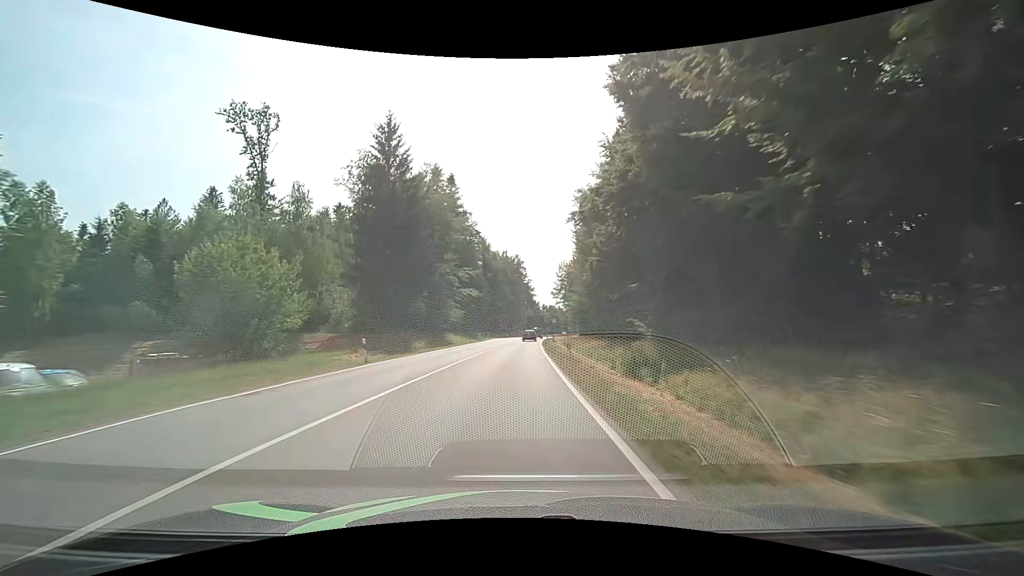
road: secondary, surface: asphalt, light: Day
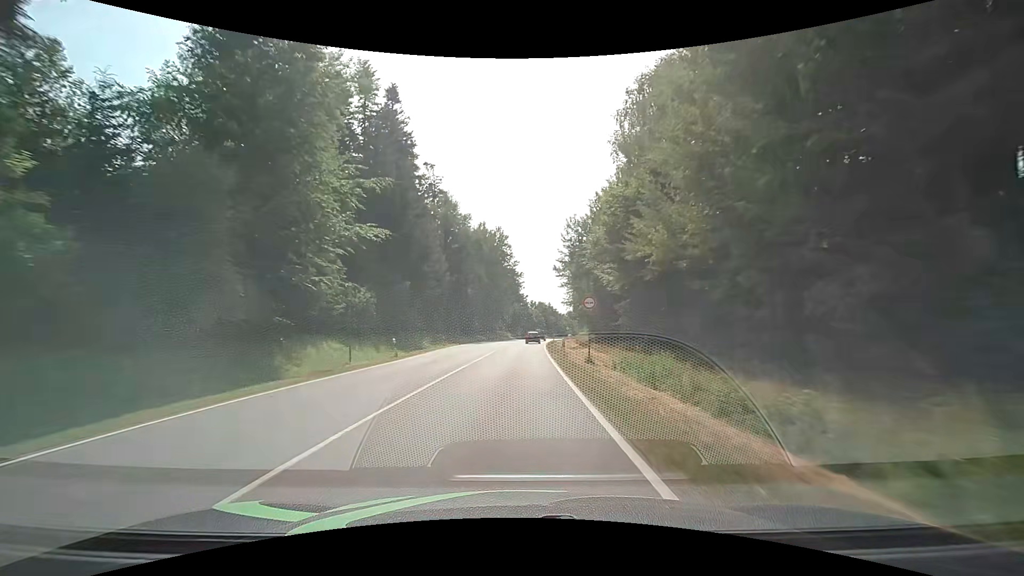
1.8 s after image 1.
(+0.8, +39.5) m; +2°
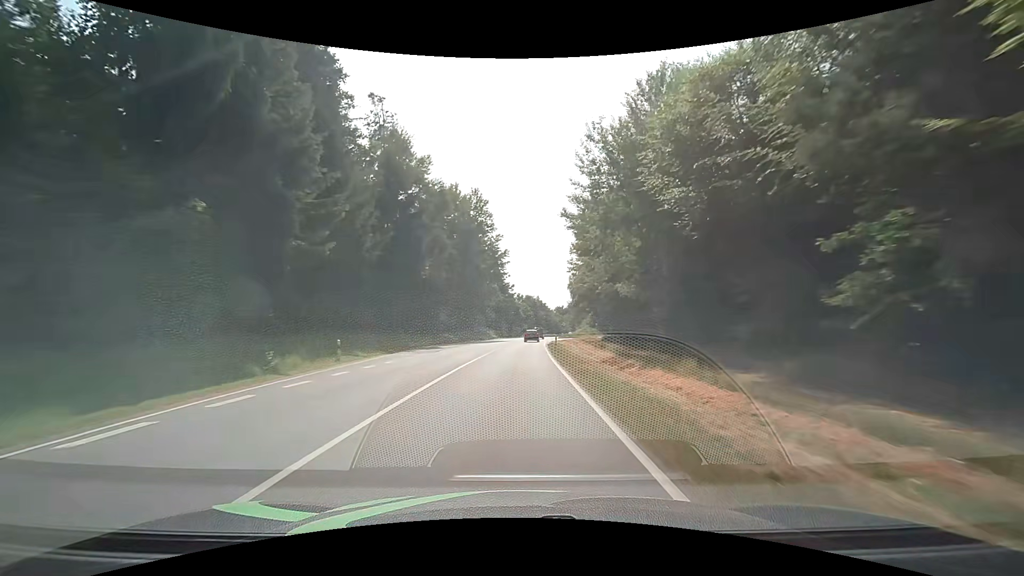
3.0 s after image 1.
(+0.4, +26.3) m; +1°
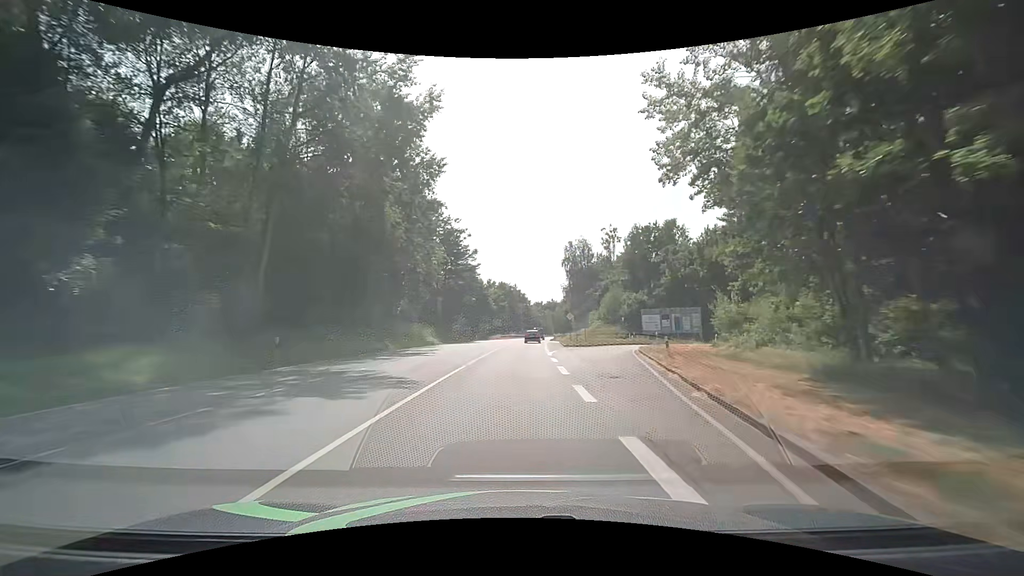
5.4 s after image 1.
(+1.7, +52.4) m; +3°
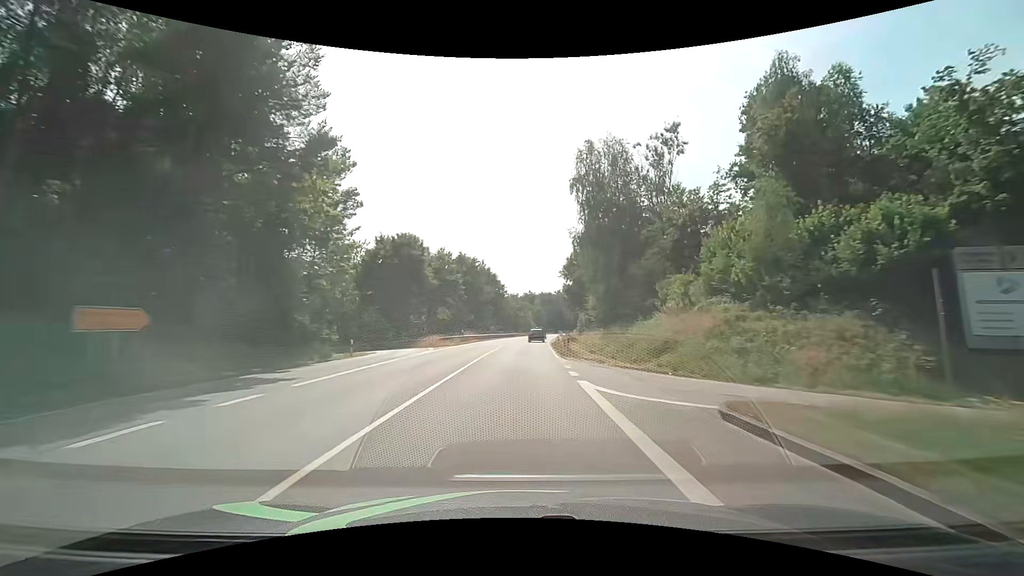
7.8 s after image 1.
(+1.5, +52.0) m; +3°
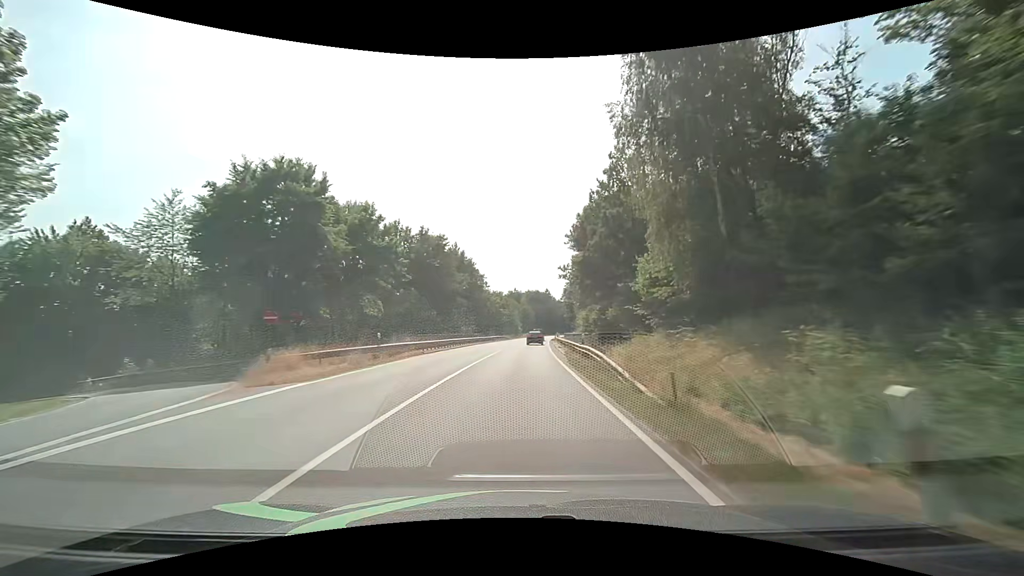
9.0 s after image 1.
(+0.5, +26.0) m; +2°
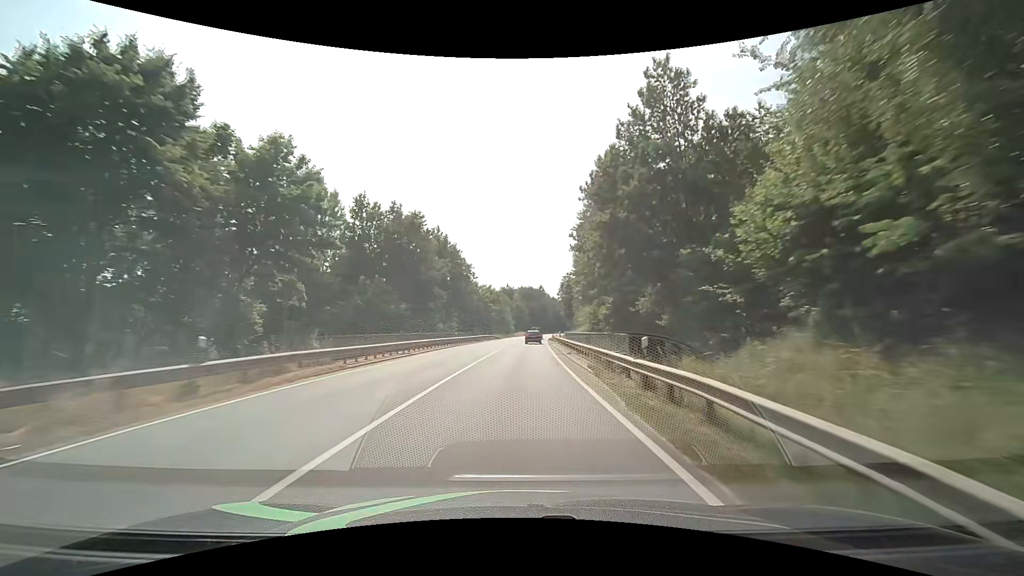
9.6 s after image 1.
(+0.1, +13.0) m; +1°
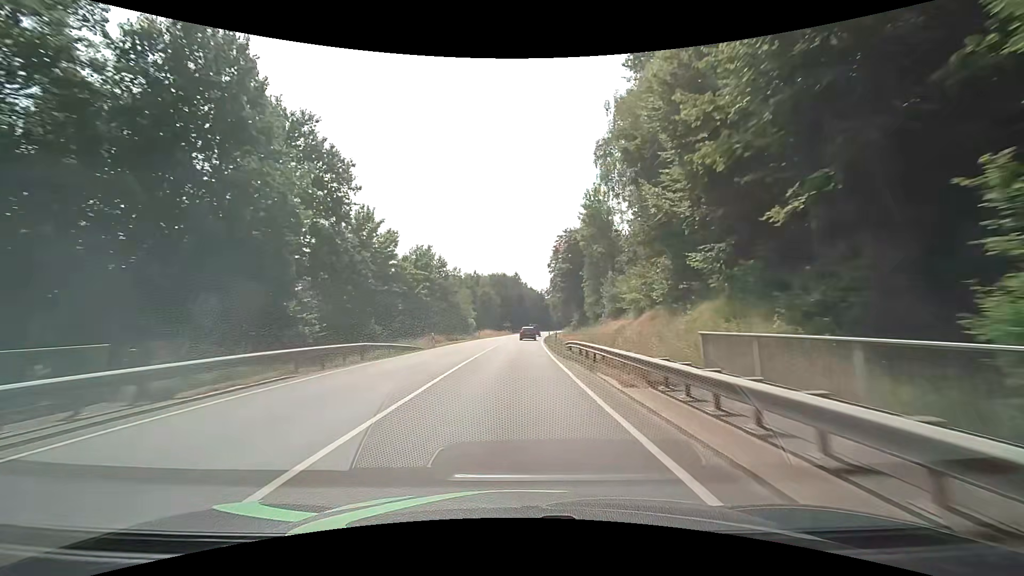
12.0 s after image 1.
(+1.5, +53.3) m; +3°
(0, +10) (0, +20) (0, +30) (+1, +40) (+1, +50) (+2, +60) (+2, +70) (+3, +80) (+3, +90) (+4, +100) m
